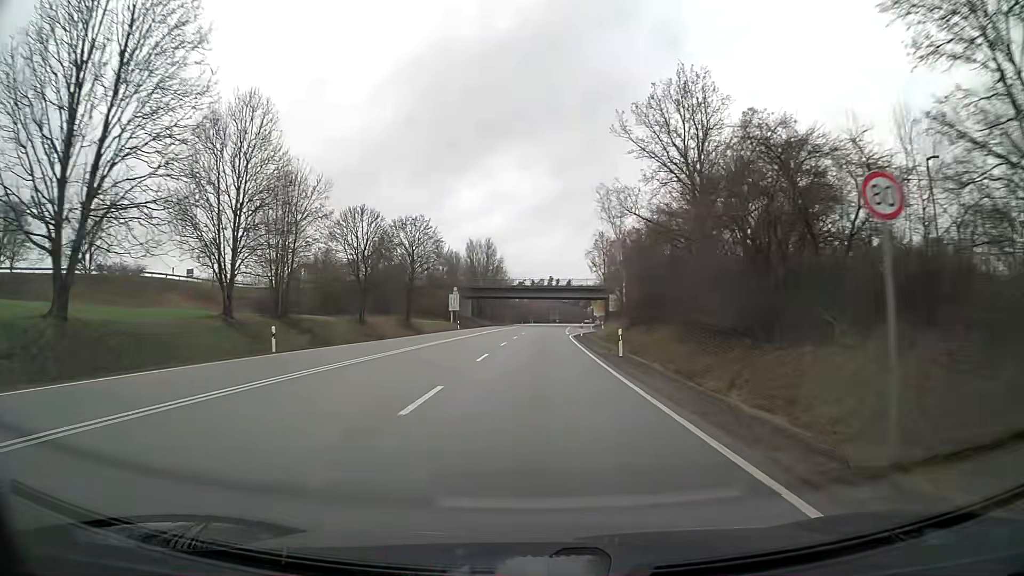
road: primary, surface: asphalt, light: Day
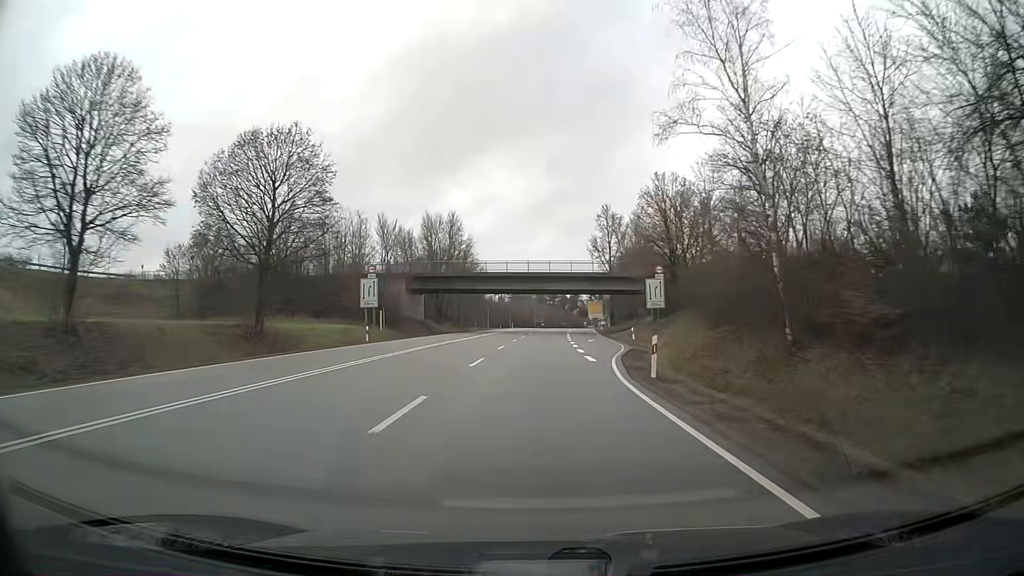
(+0.4, +37.3) m; +2°
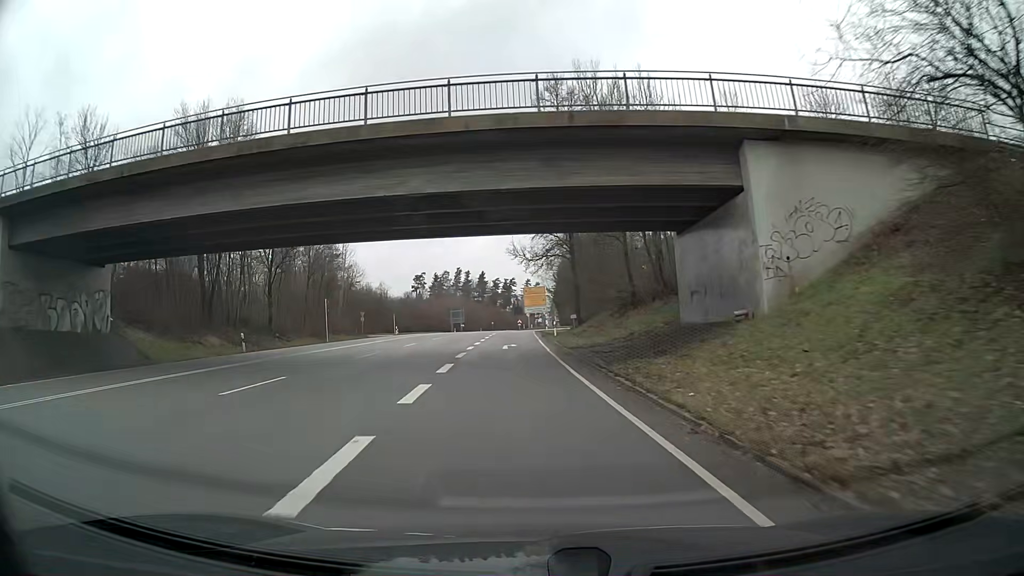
(+3.7, +55.4) m; +4°
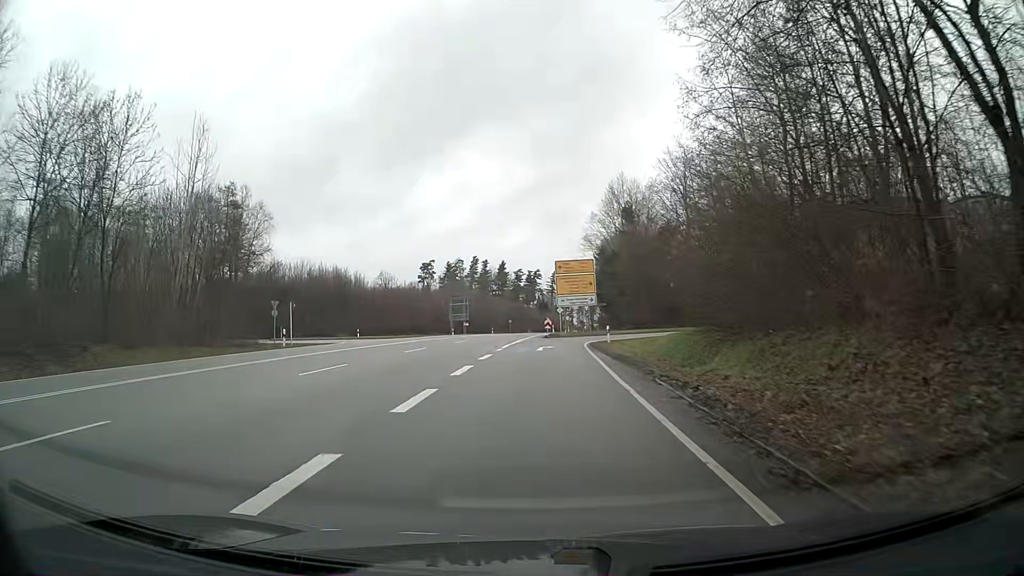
(-0.4, +43.8) m; -2°
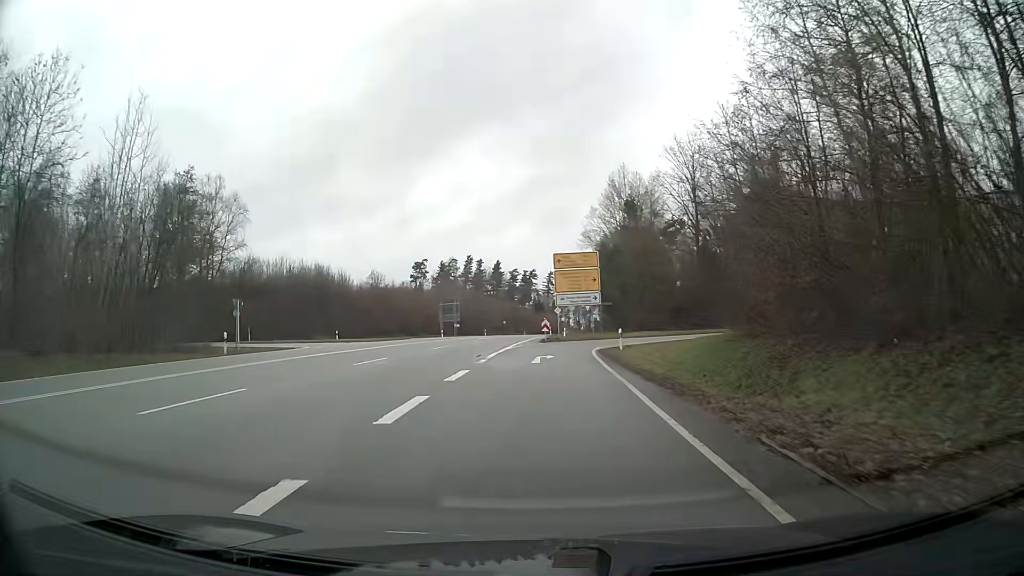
(0.0, +7.1) m; 0°
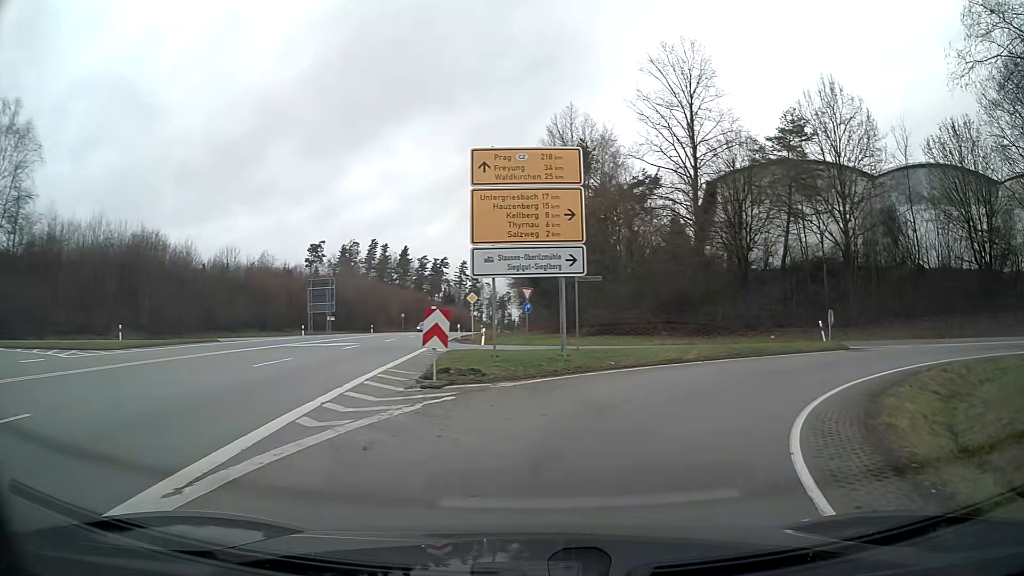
(+1.4, +29.8) m; +12°
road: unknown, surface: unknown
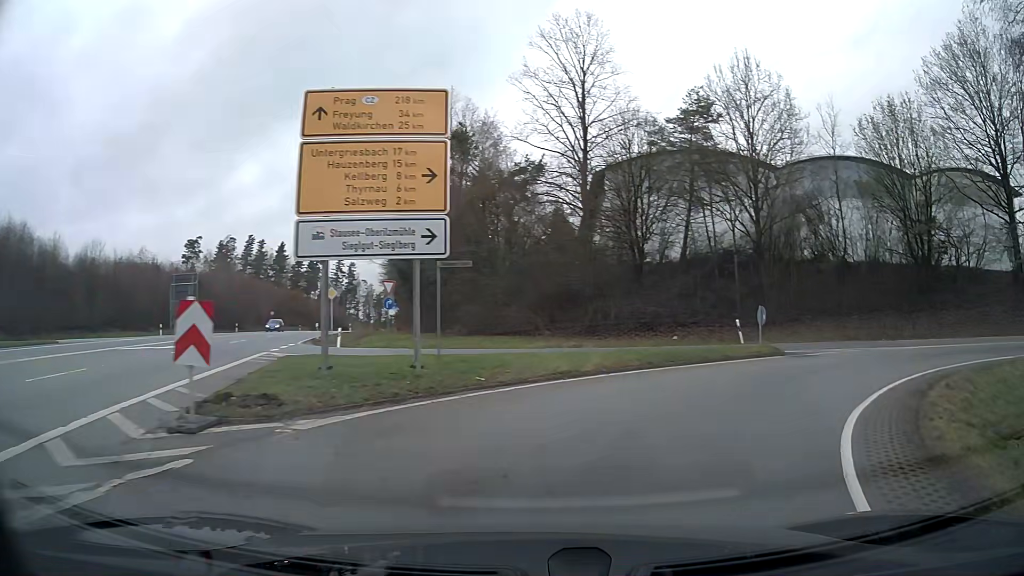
(+0.5, +5.2) m; +11°
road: primary_link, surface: asphalt
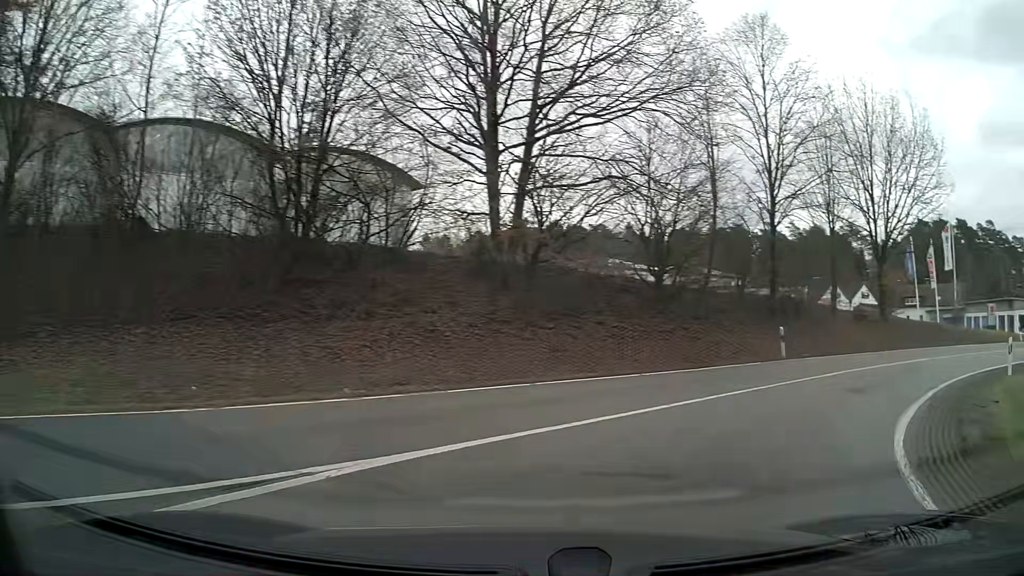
(+8.9, +17.1) m; +58°
(+3, +10) (+9, +17) (+17, +23) (+27, +26) (+36, +28) (+46, +28) (+56, +26) (+66, +23) (+75, +19) (+85, +21) m
